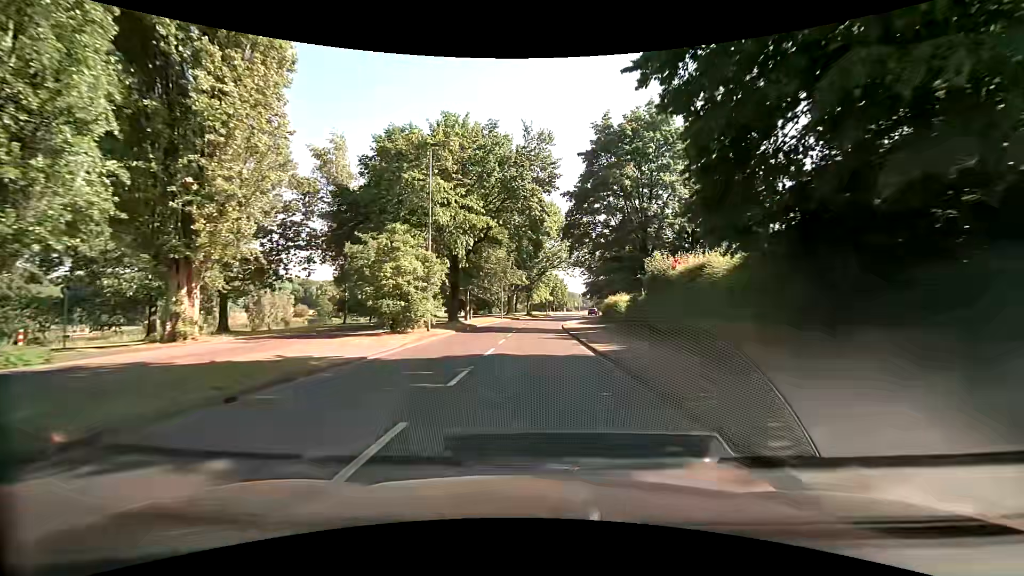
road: tertiary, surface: asphalt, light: Day
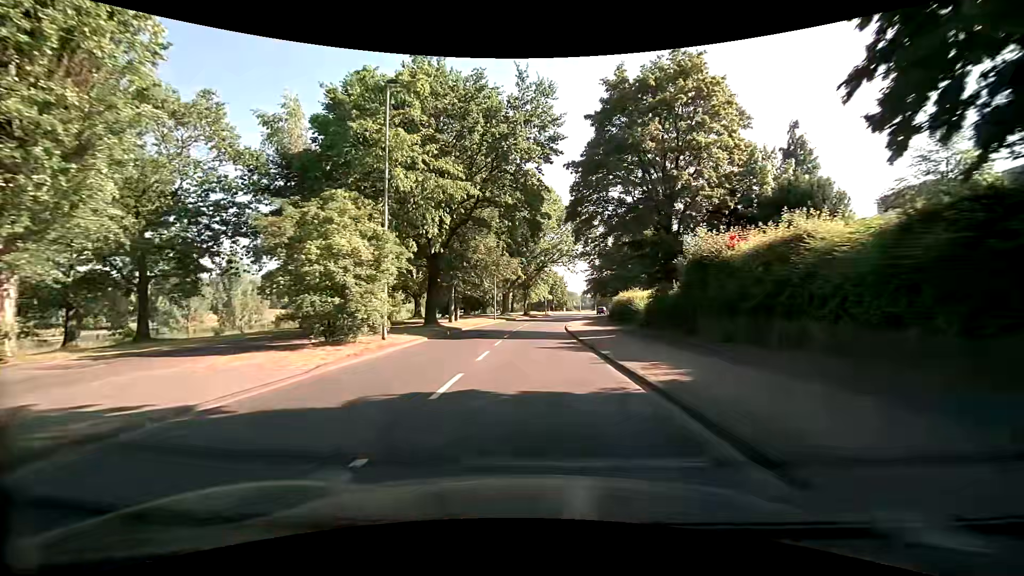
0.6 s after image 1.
(0.0, +7.6) m; 0°
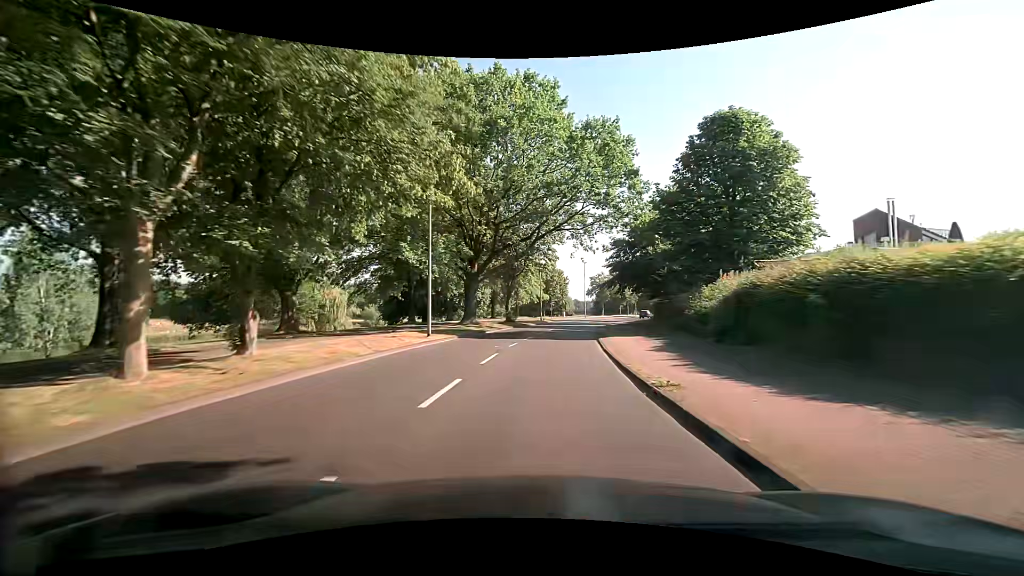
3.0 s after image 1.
(+0.5, +30.2) m; +1°
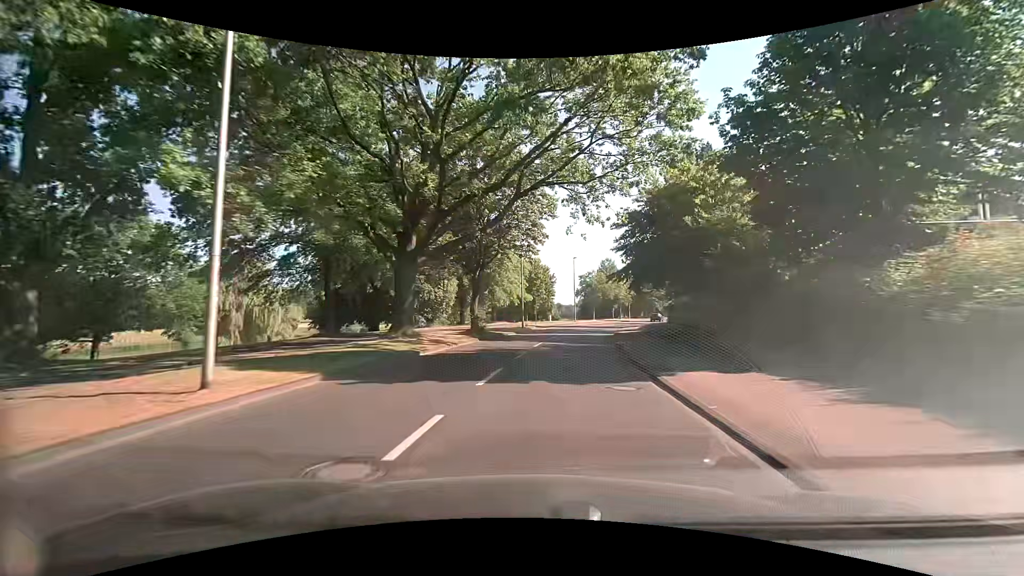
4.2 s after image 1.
(+0.3, +14.8) m; +4°
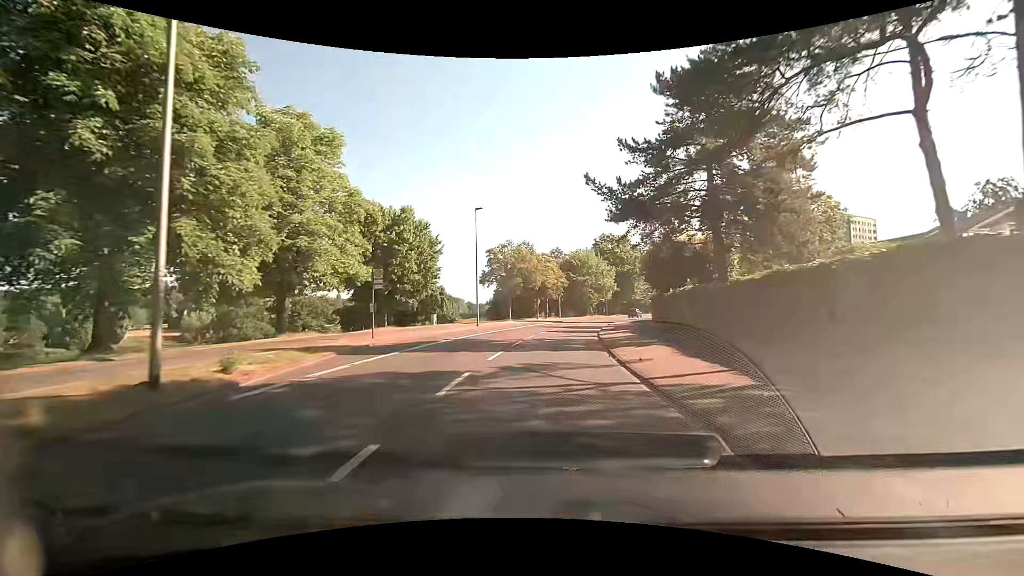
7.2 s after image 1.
(+2.8, +37.0) m; +8°
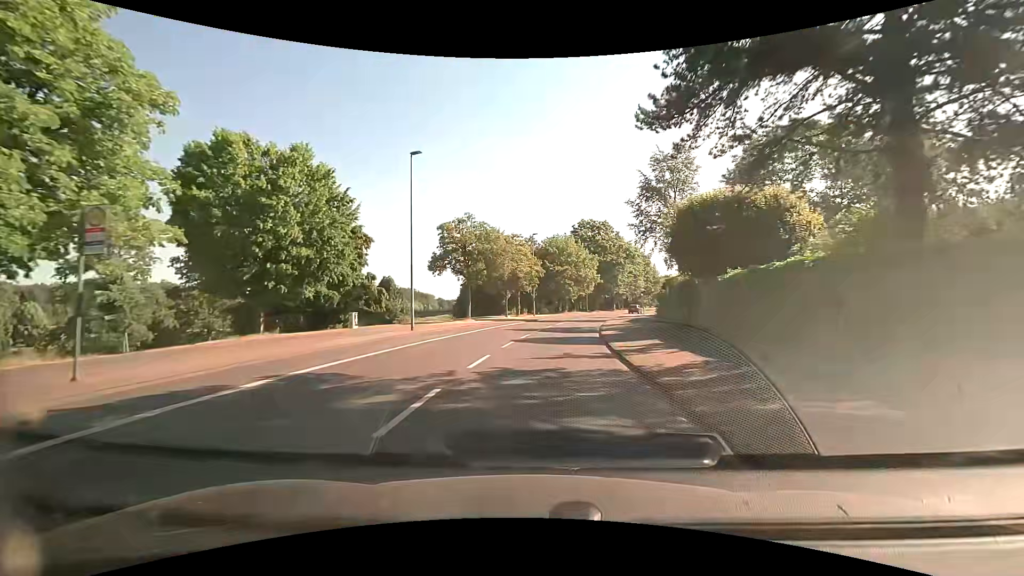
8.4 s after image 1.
(+0.5, +14.5) m; +4°
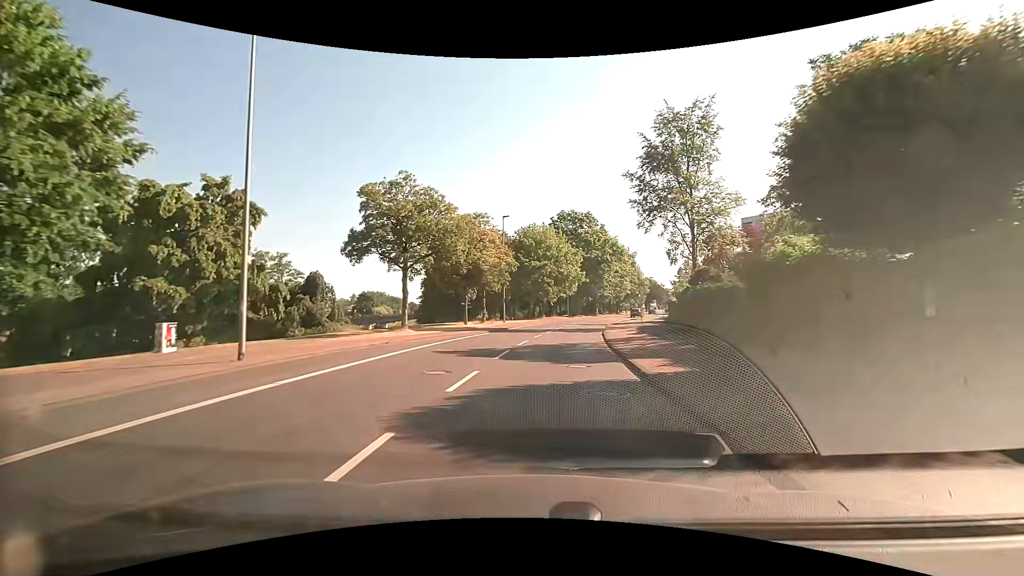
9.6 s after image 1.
(+0.3, +14.4) m; +2°
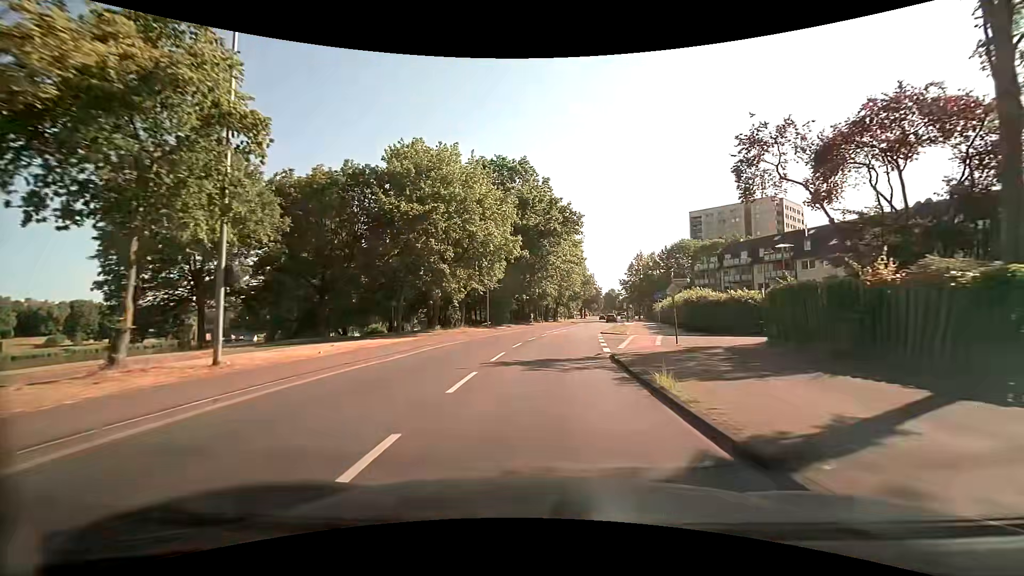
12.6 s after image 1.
(+2.5, +35.3) m; +8°
(0, +10) (+1, +20) (+2, +30) (+3, +40) (+5, +50) (+6, +60) (+8, +70) (+9, +79) (+11, +89) (+13, +99) m
